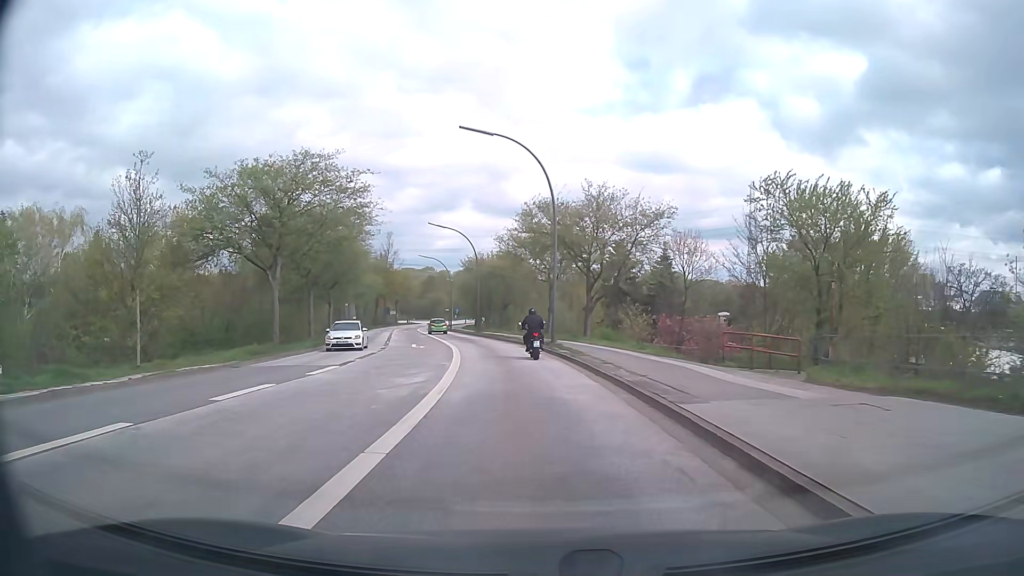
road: secondary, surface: asphalt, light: Day
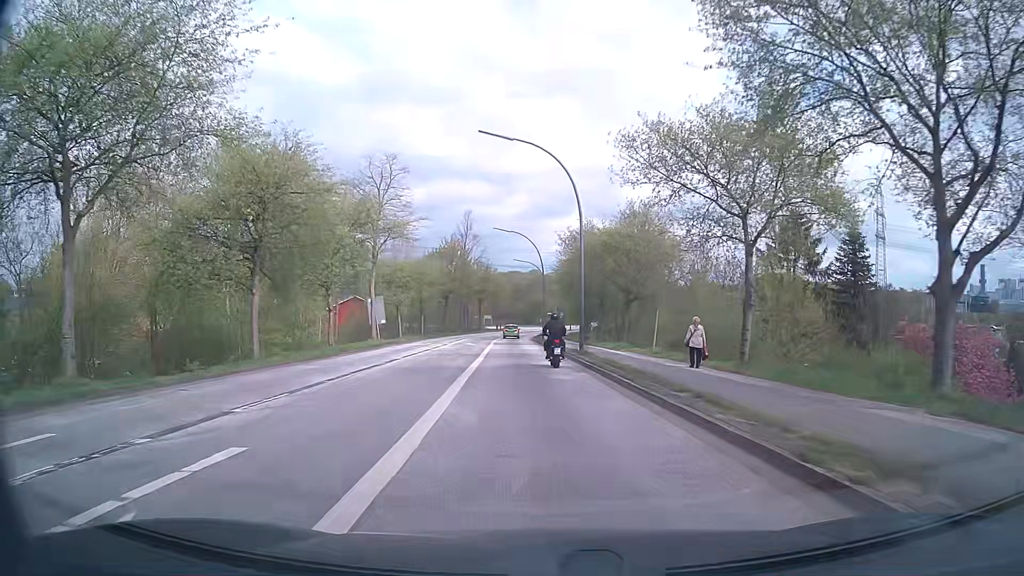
(-2.4, +31.0) m; -10°
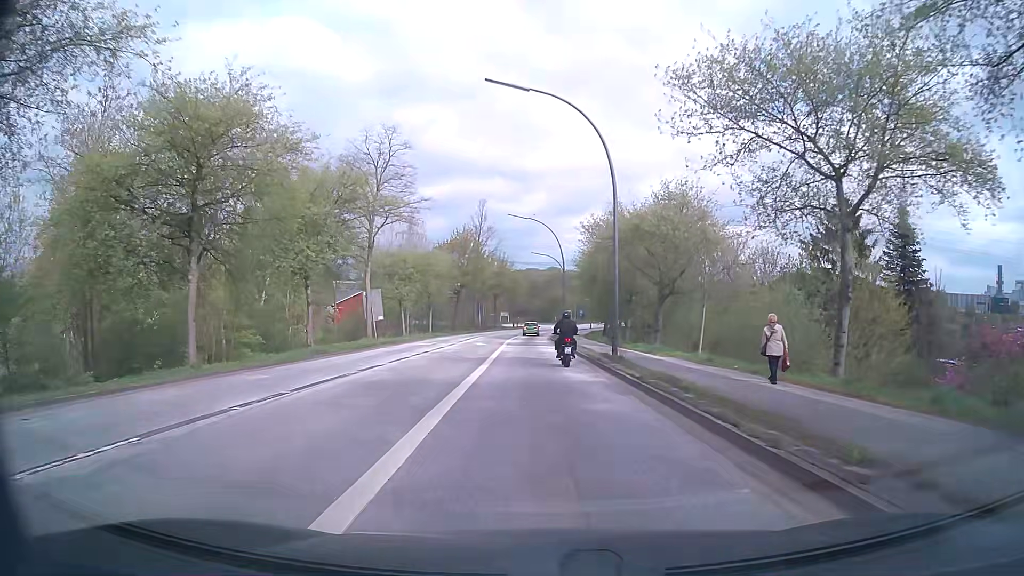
(-0.1, +6.4) m; -1°
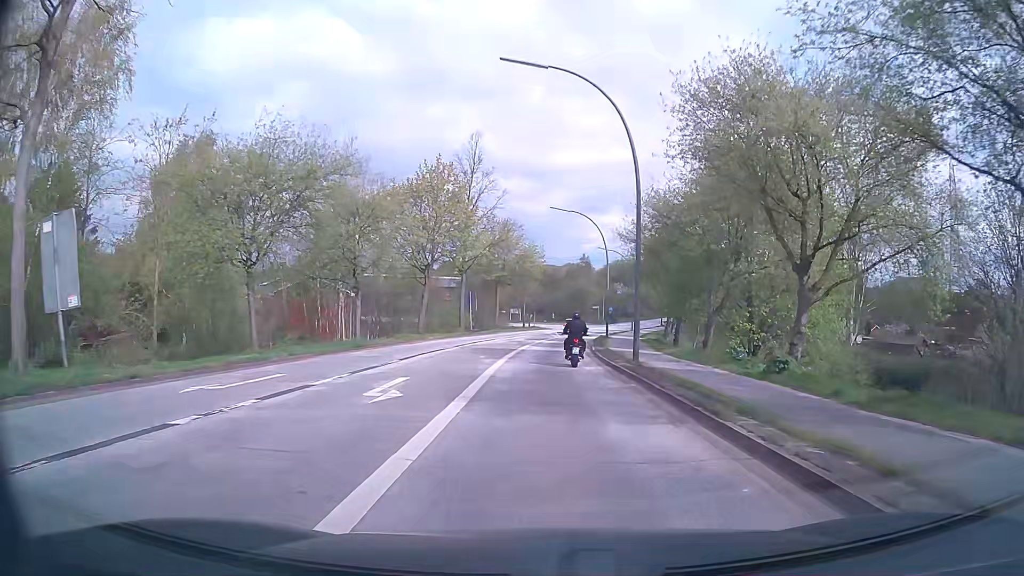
(-0.8, +32.3) m; -2°
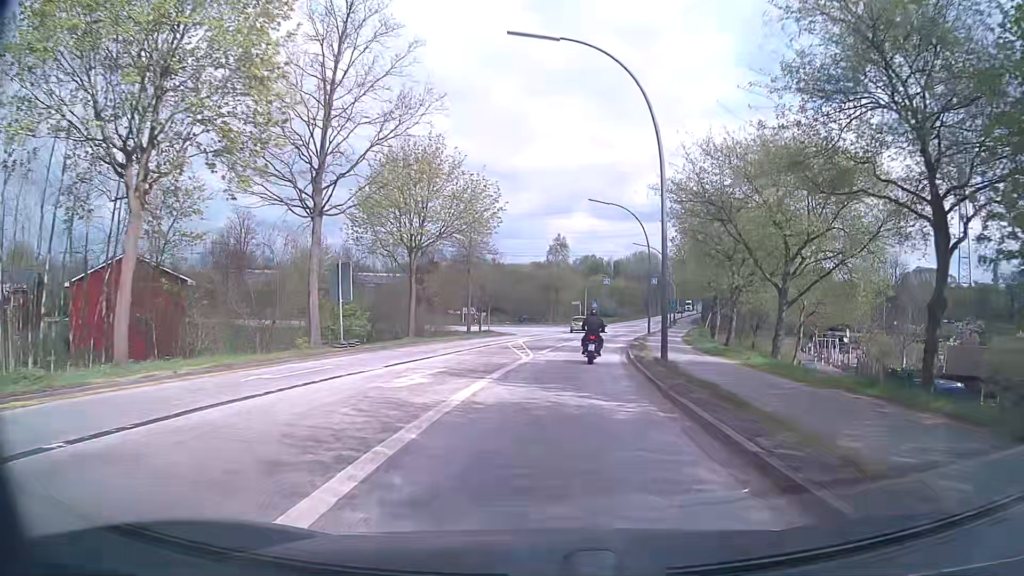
(+0.6, +32.5) m; +3°
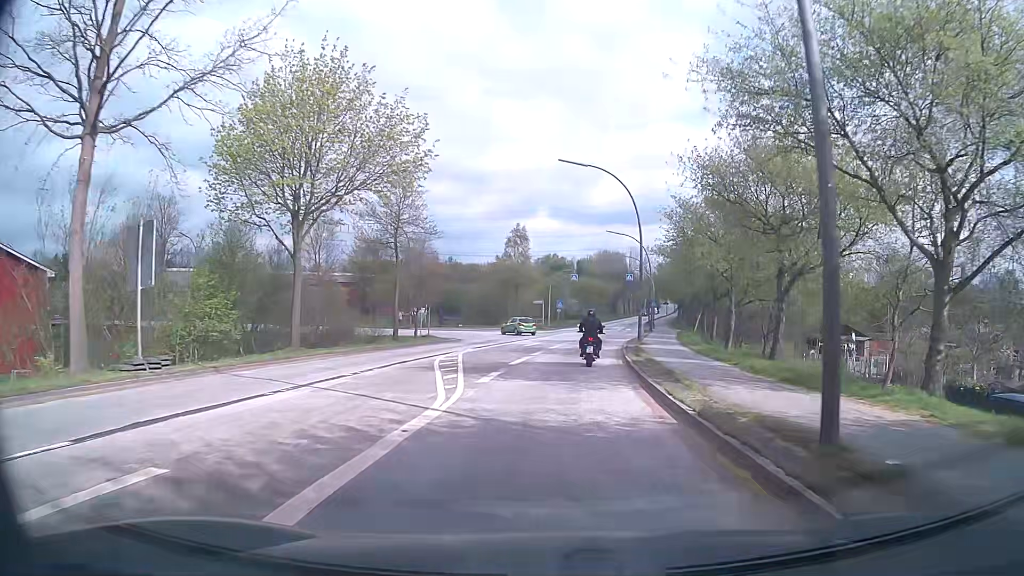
(+0.3, +12.9) m; +3°
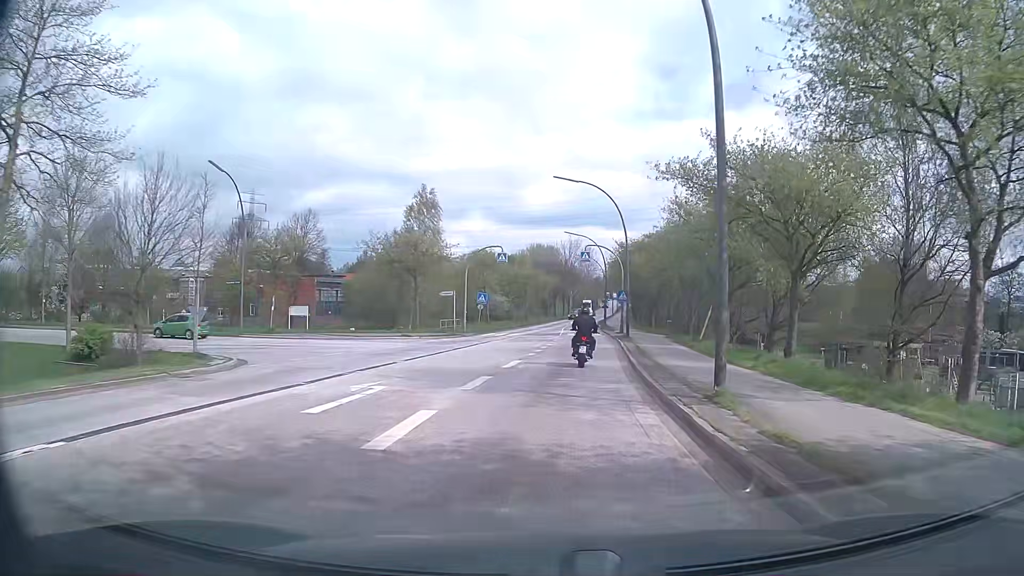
(+1.4, +26.0) m; +6°
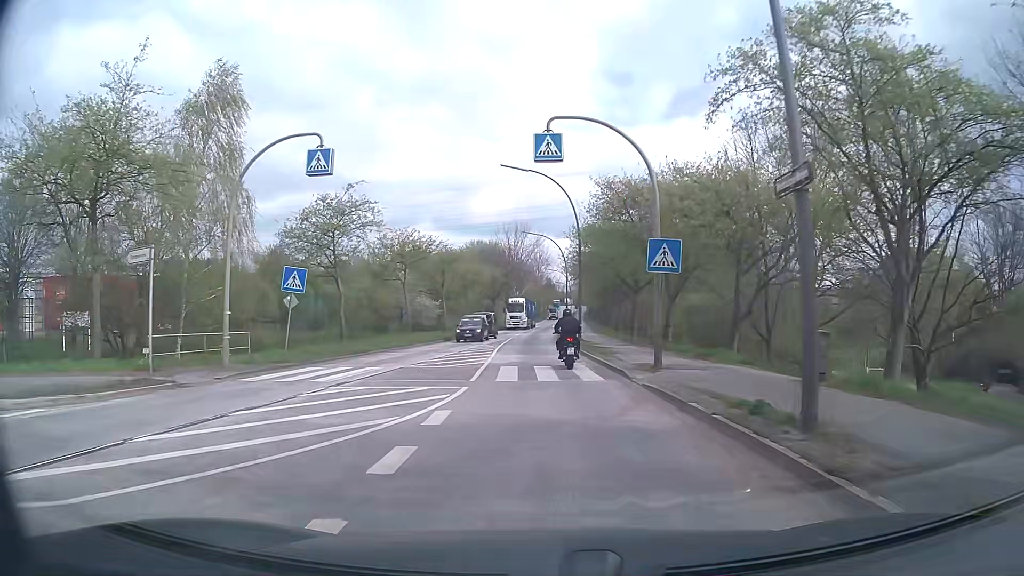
(+1.5, +33.9) m; +4°
(0, +10) (0, +20) (-1, +30) (-1, +40) (-1, +50) (-1, +60) (0, +70) (0, +80) (+1, +90) (+1, +100) m
